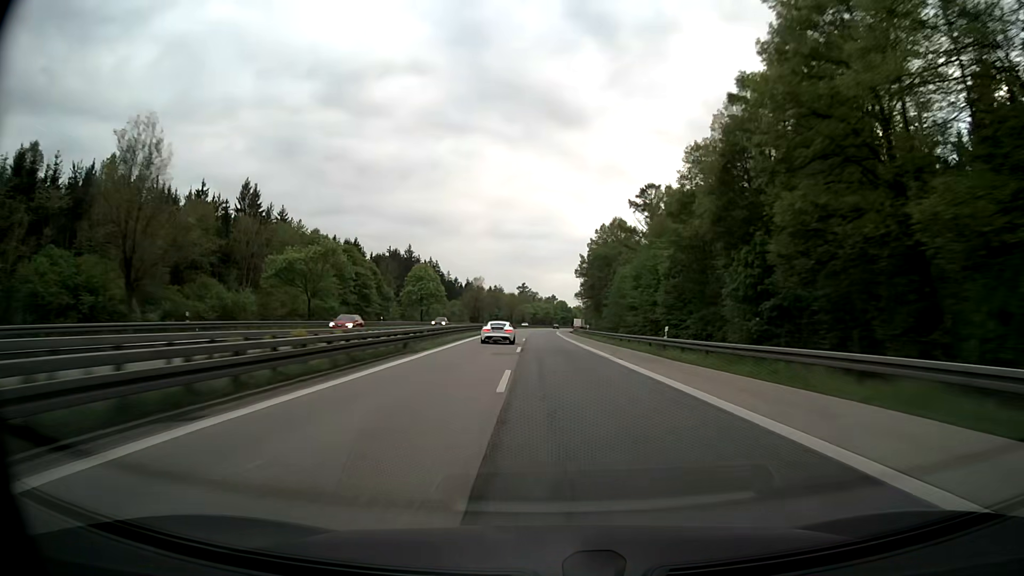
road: motorway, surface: asphalt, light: Day
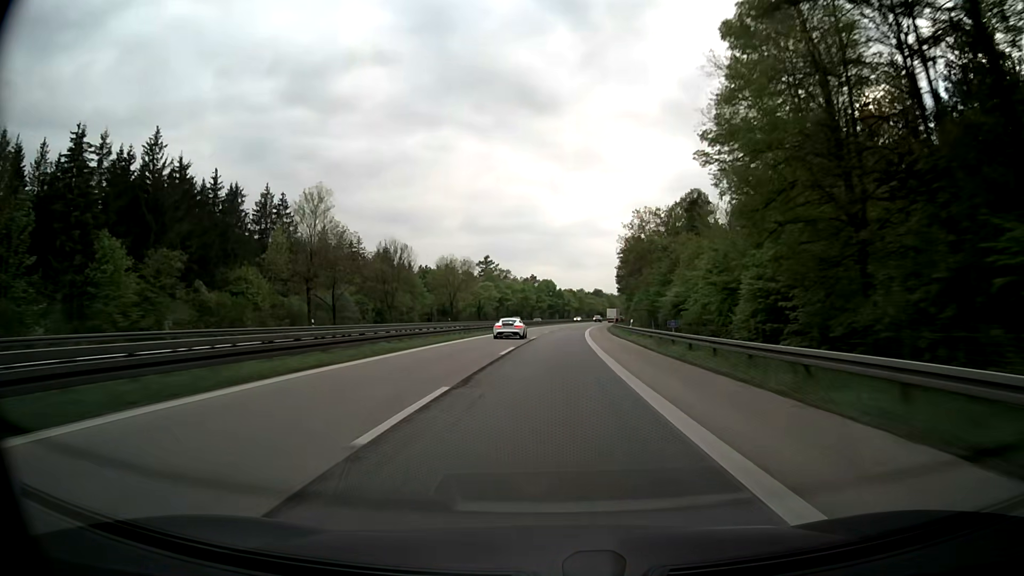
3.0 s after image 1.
(+0.2, +131.1) m; +1°
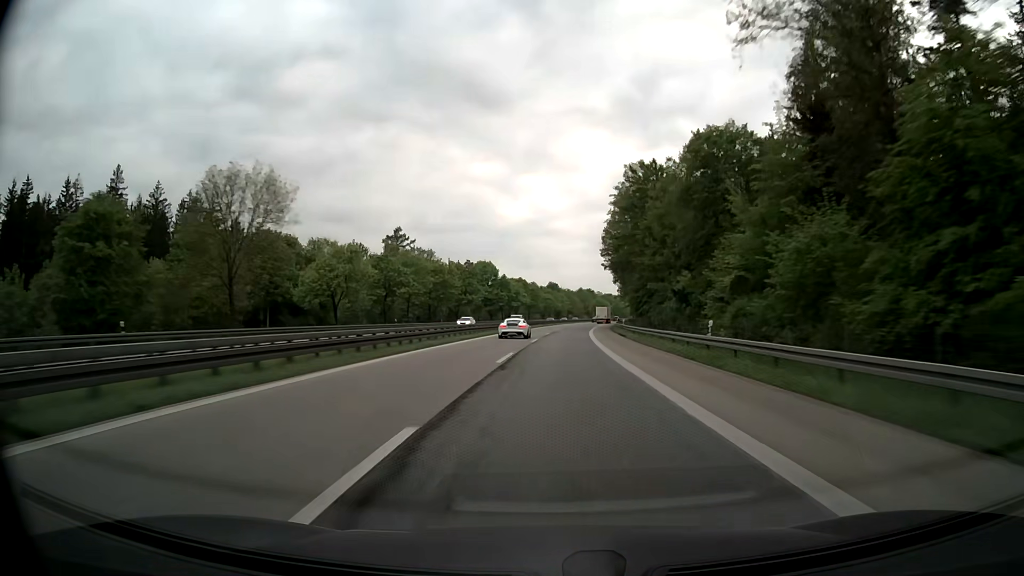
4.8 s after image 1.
(+2.6, +76.7) m; +4°
(0, +10) (0, +20) (0, +30) (+1, +40) (+1, +50) (+2, +60) (+3, +70) (+3, +80) (+4, +90) (+5, +100) m
